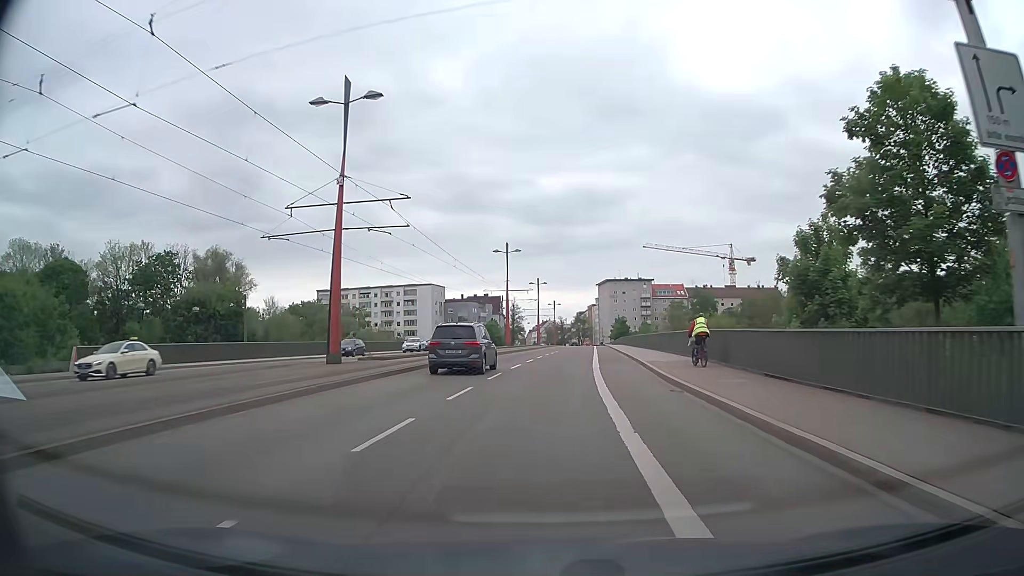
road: tertiary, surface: asphalt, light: Day
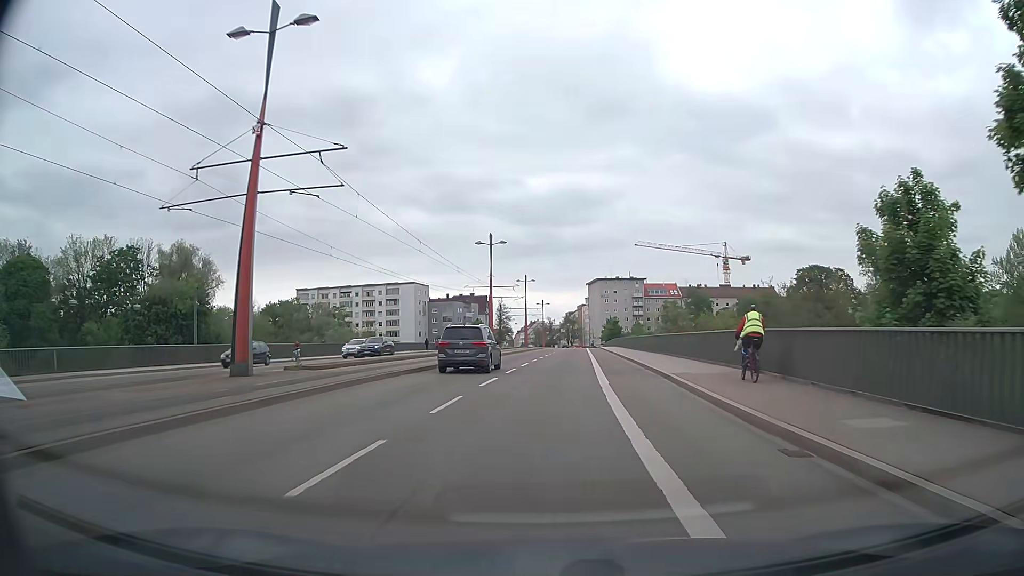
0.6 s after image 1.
(+0.1, +8.1) m; +1°
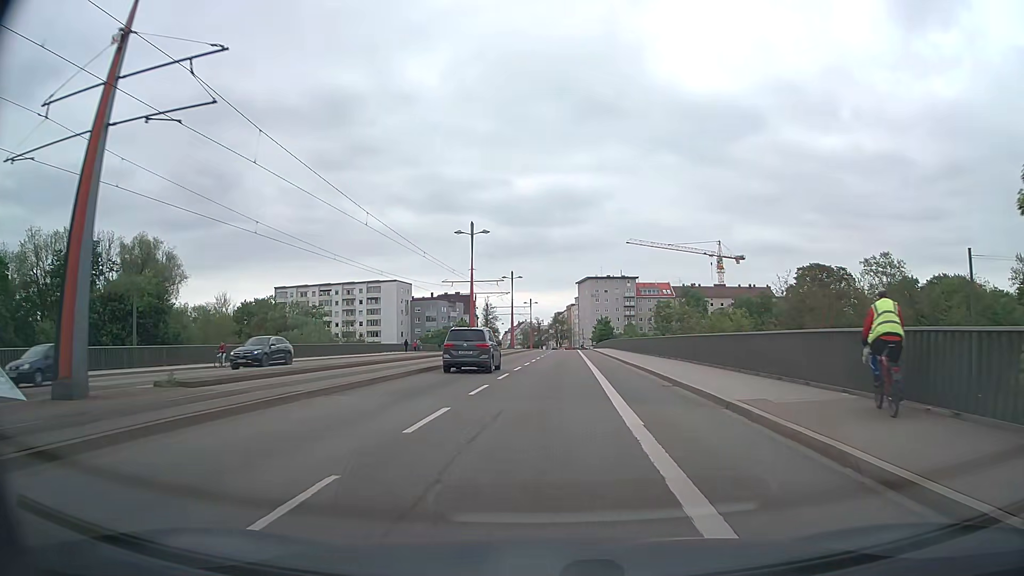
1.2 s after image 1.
(+0.1, +8.1) m; +1°
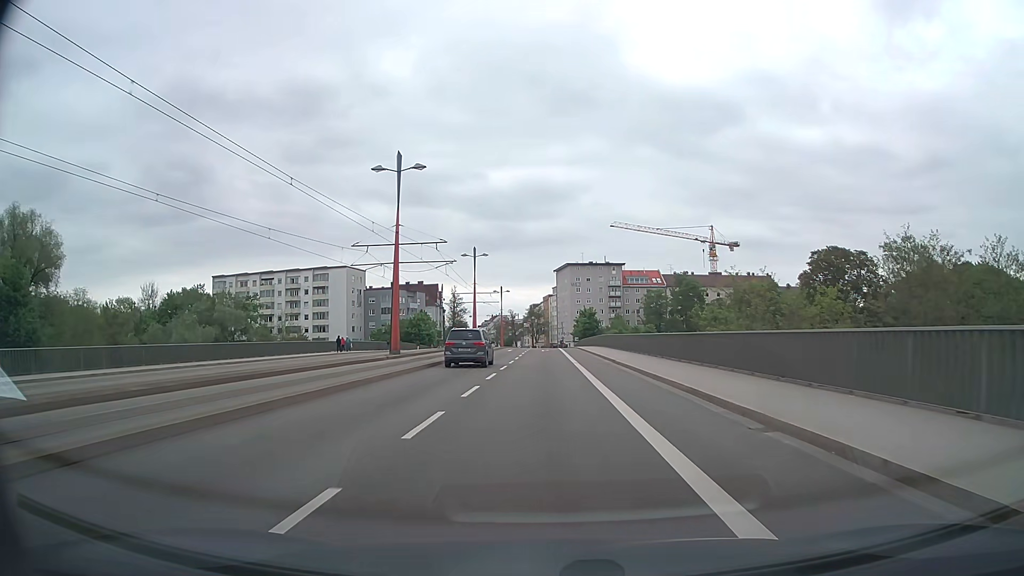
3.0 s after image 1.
(+0.5, +24.4) m; +2°
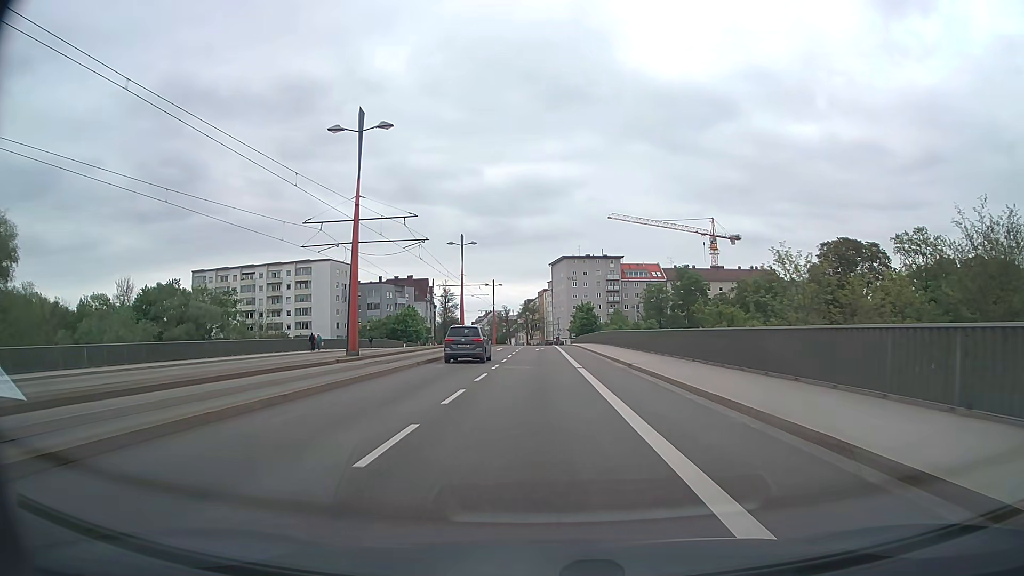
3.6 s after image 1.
(0.0, +8.1) m; 0°
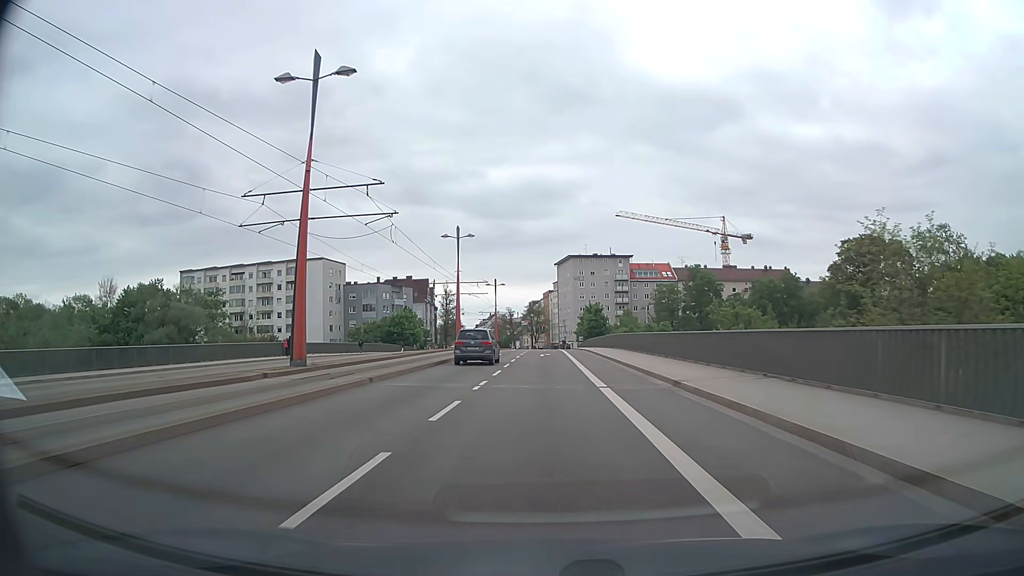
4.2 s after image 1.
(0.0, +8.2) m; 0°
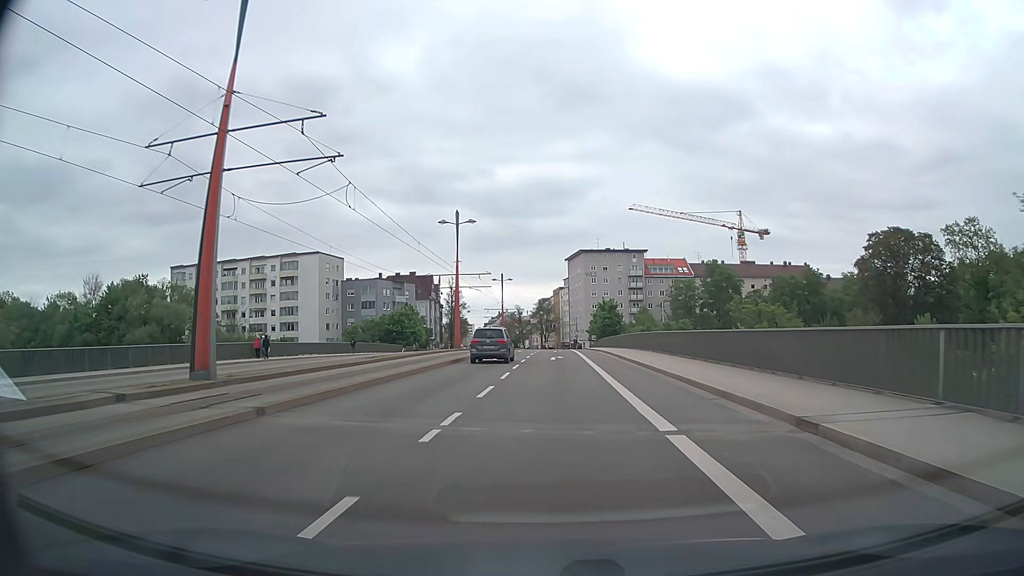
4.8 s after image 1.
(-0.1, +8.2) m; -1°
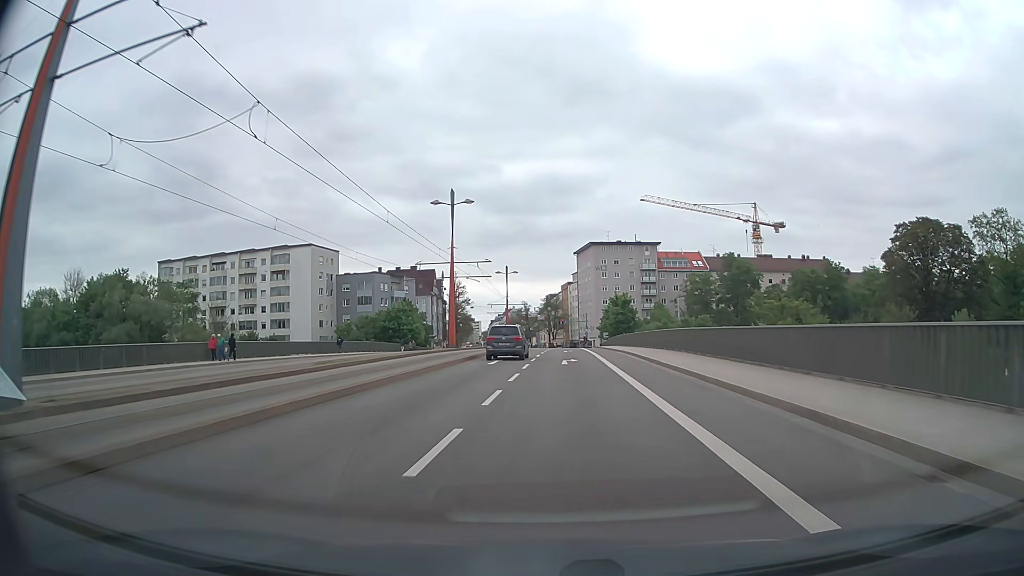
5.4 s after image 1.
(0.0, +8.1) m; 0°
(0, +10) (0, +20) (0, +30) (0, +40) (0, +50) (-1, +60) (0, +70) (0, +80) (0, +90) (0, +100) m
